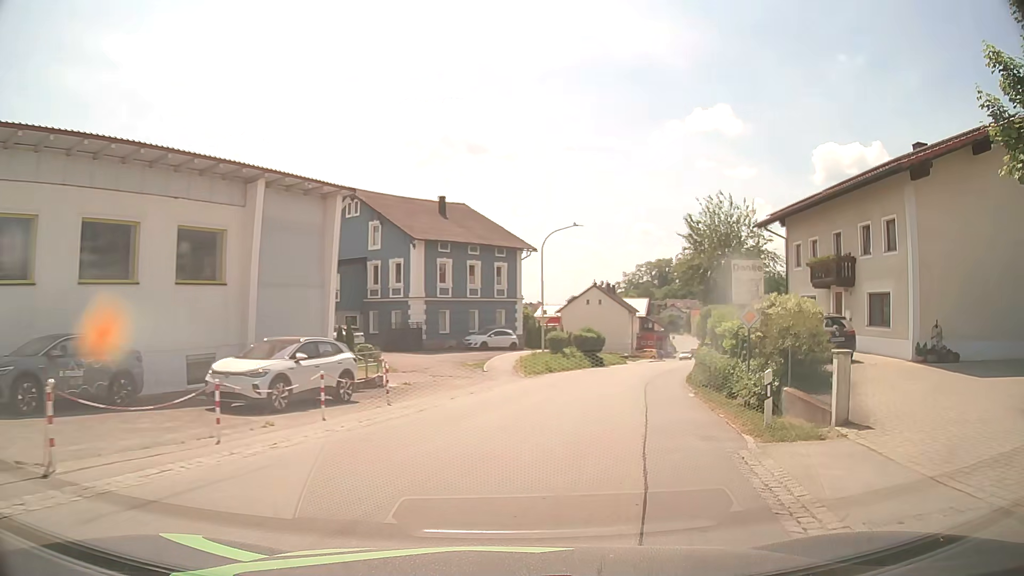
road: secondary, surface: asphalt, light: Day
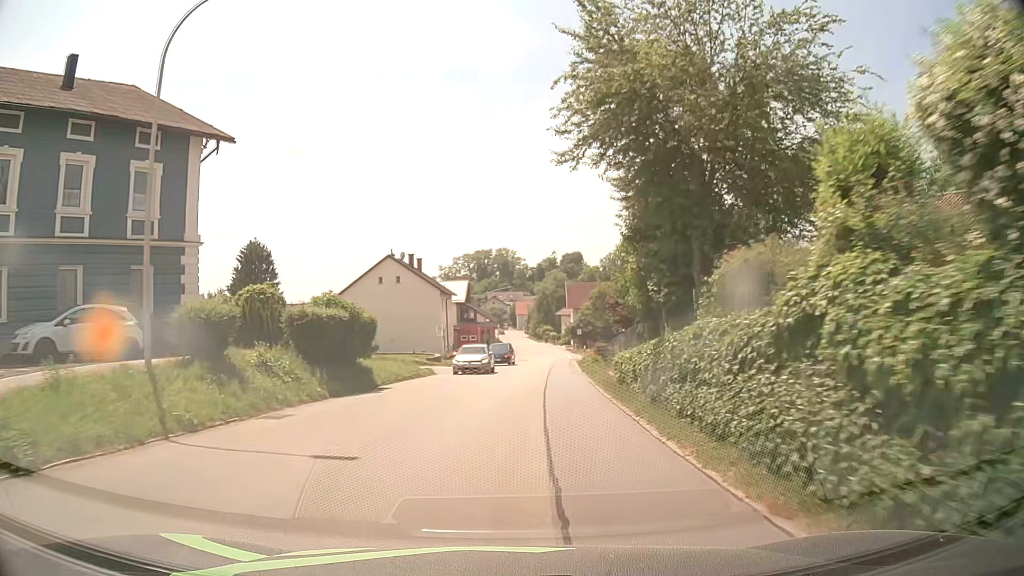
(+5.2, +29.9) m; +15°
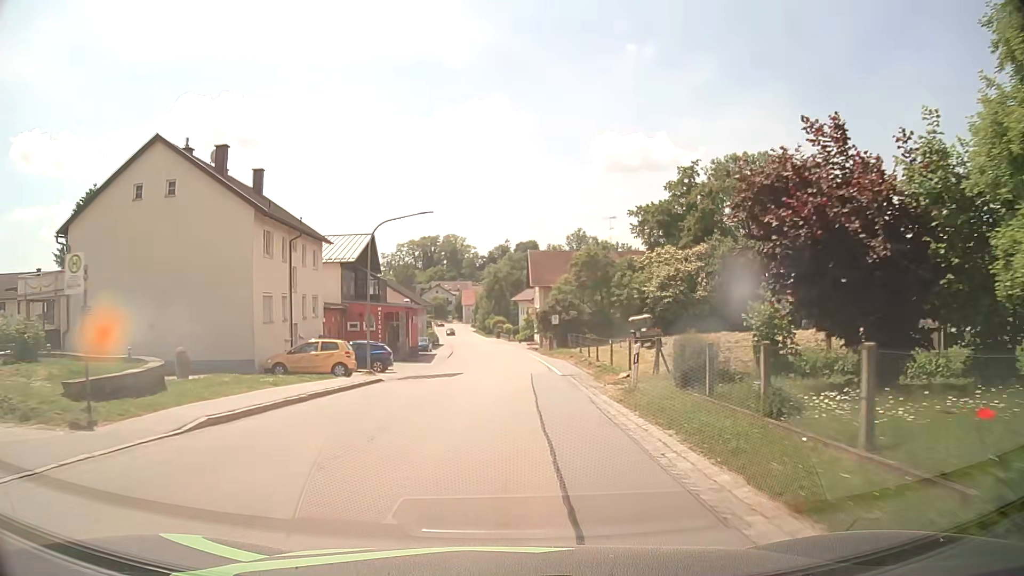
(+2.0, +37.6) m; +4°
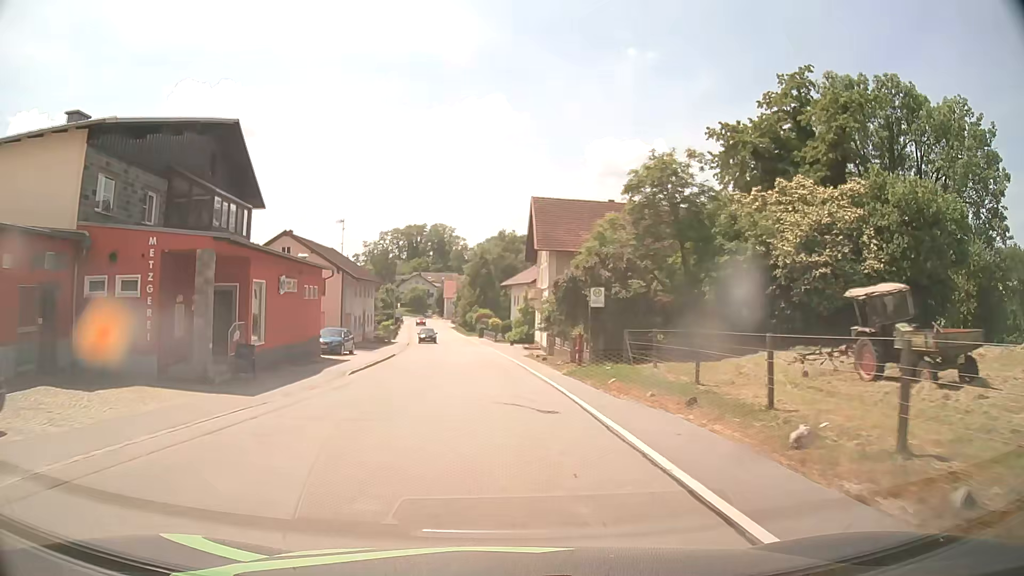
(+0.4, +30.7) m; +1°
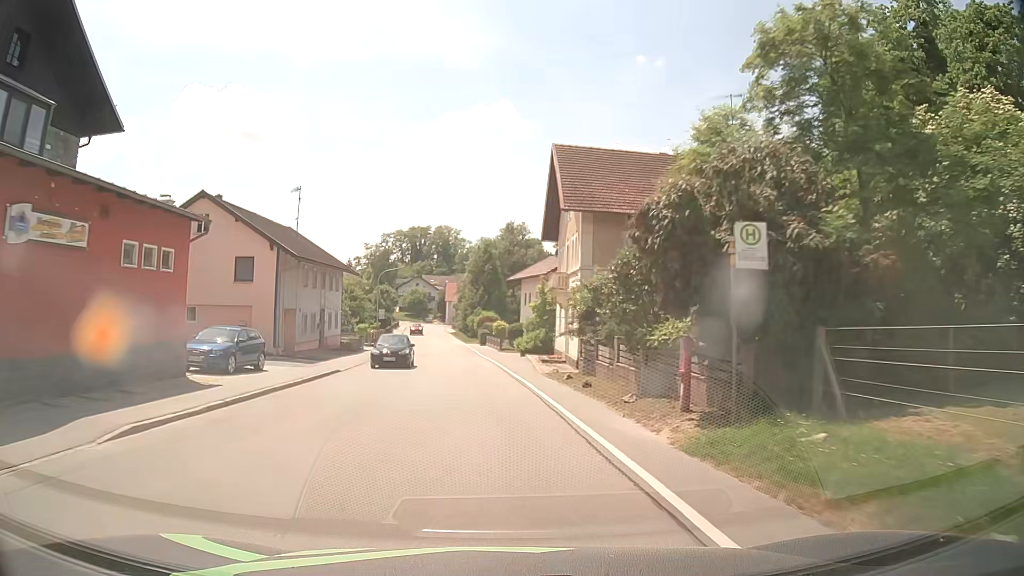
(-0.1, +15.4) m; -1°
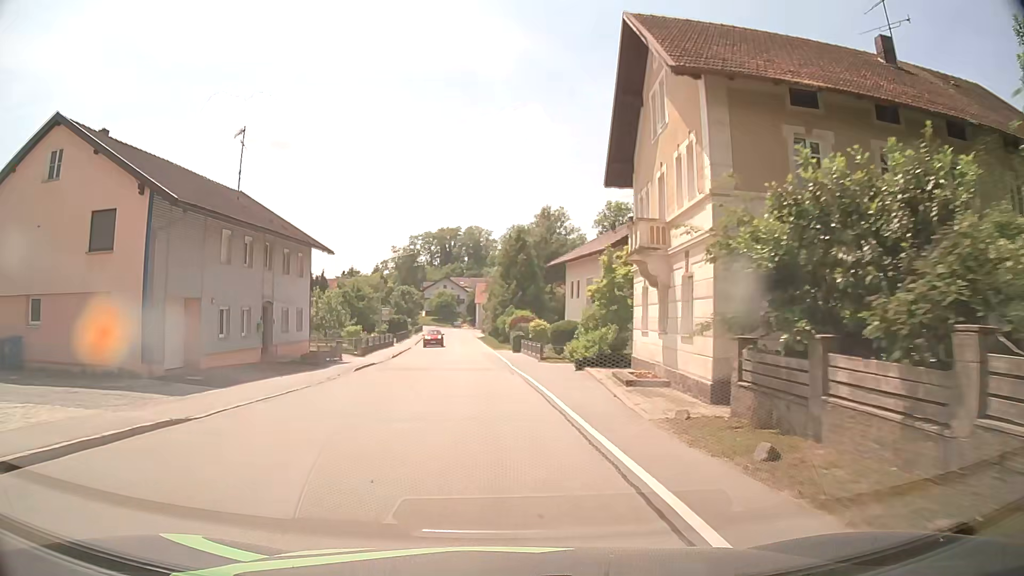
(-0.3, +15.3) m; -3°
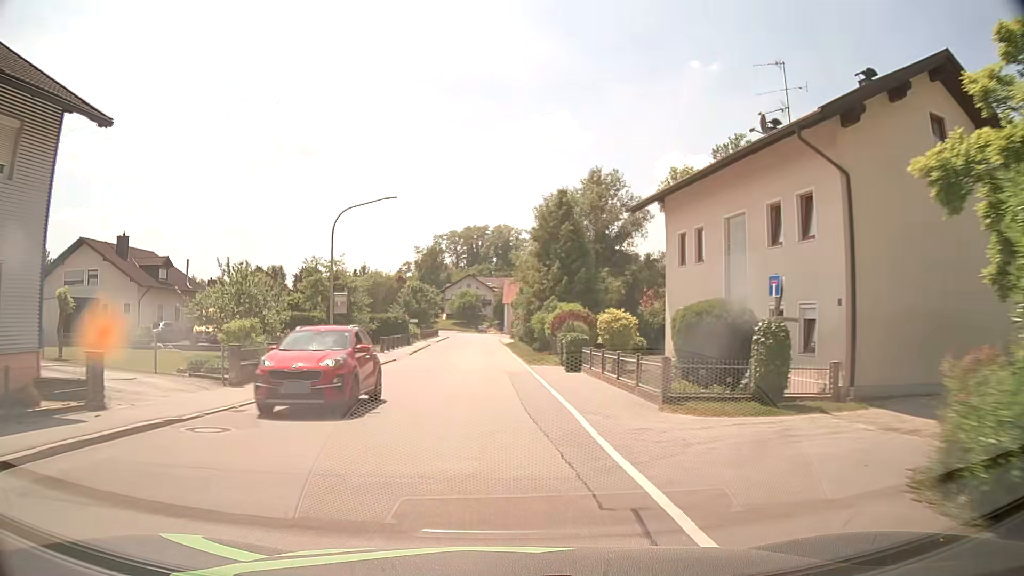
(-0.6, +22.8) m; -3°
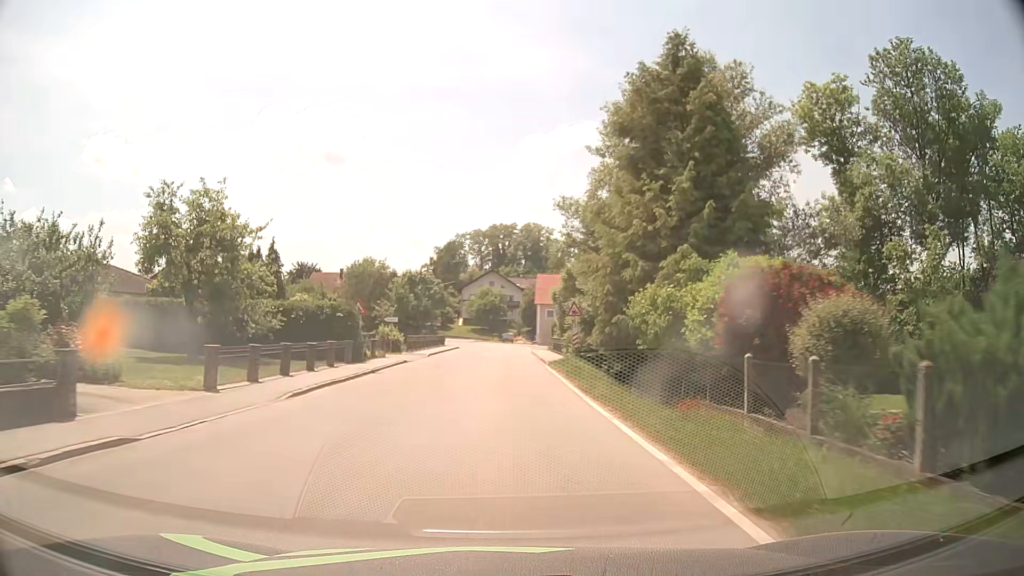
(-0.8, +30.3) m; -2°
(0, +10) (0, +20) (0, +30) (0, +40) (0, +50) (0, +60) (0, +70) (-1, +80) (-4, +89) (-9, +98) m
